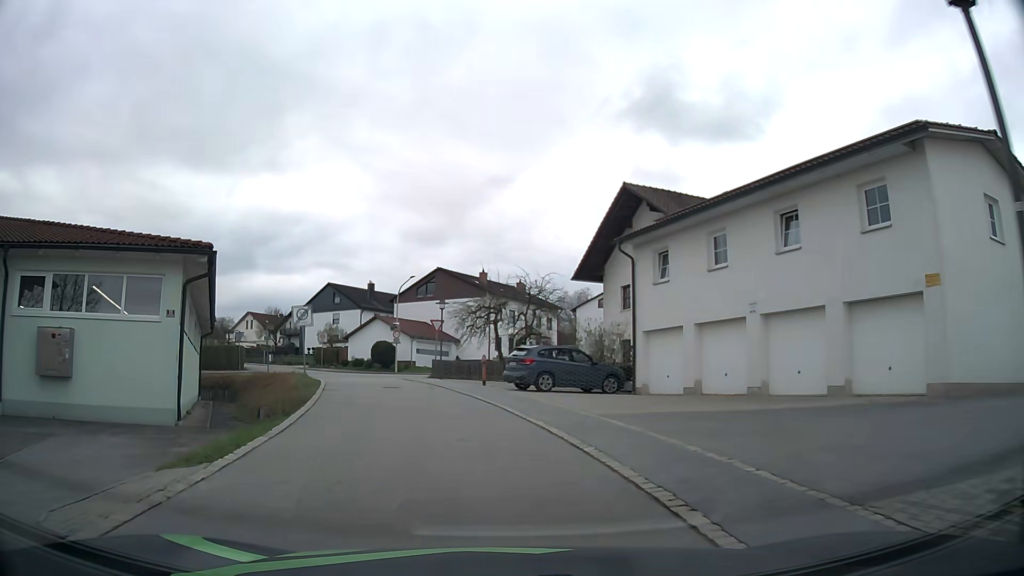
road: residential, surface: asphalt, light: Day
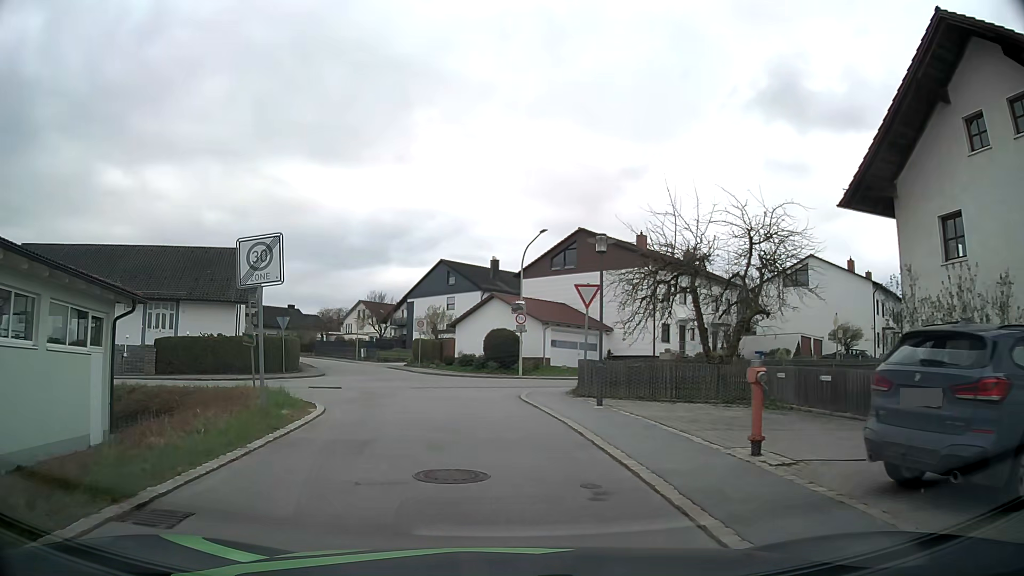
(-1.9, +17.7) m; -11°
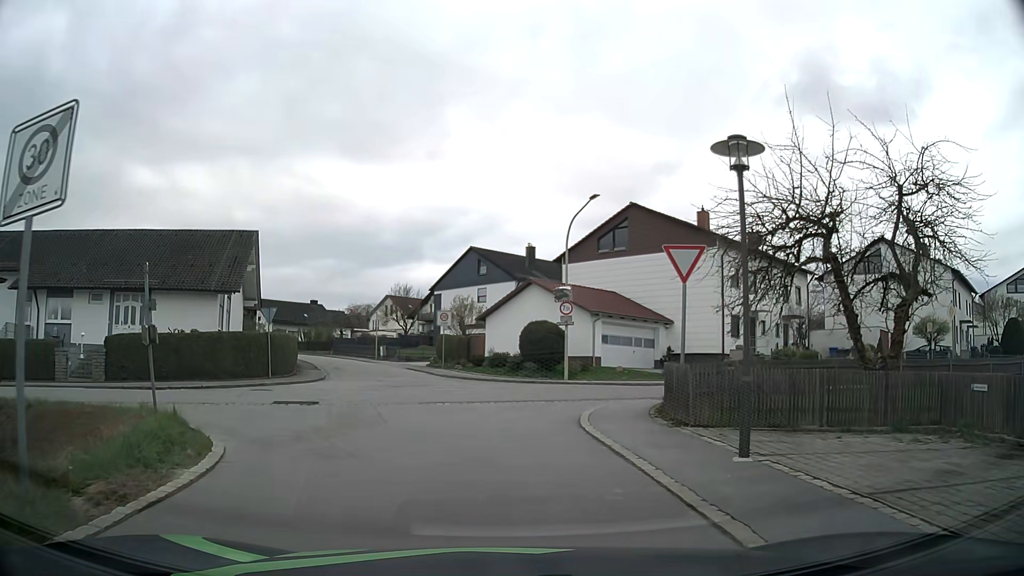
(-0.3, +7.2) m; -3°
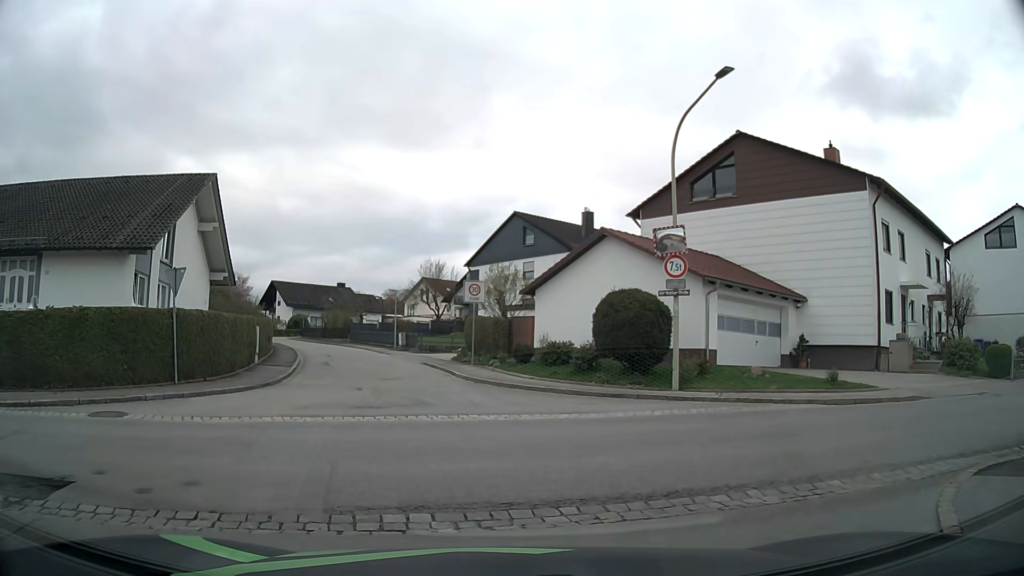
(-0.4, +11.8) m; -5°
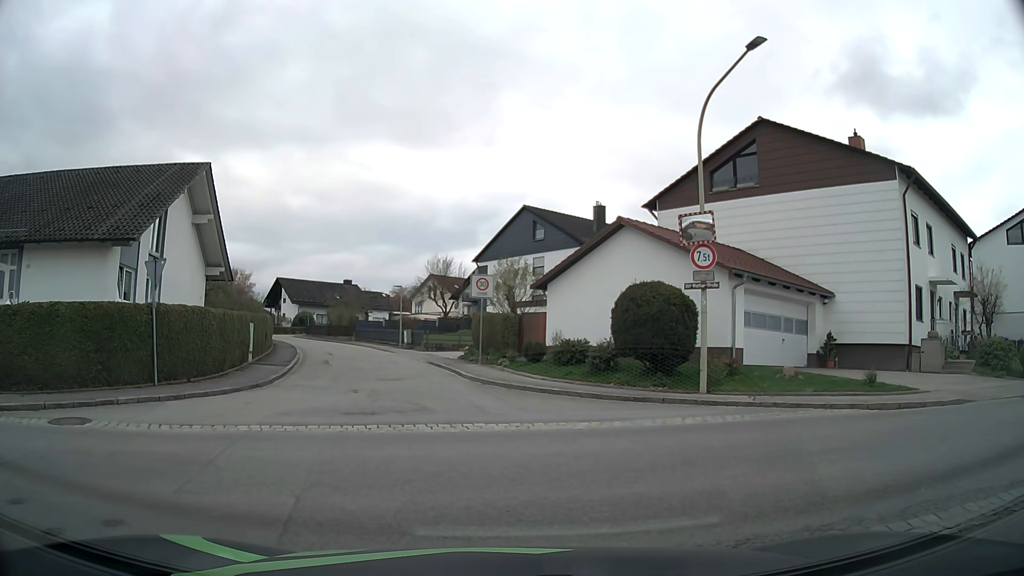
(0.0, +1.5) m; -1°
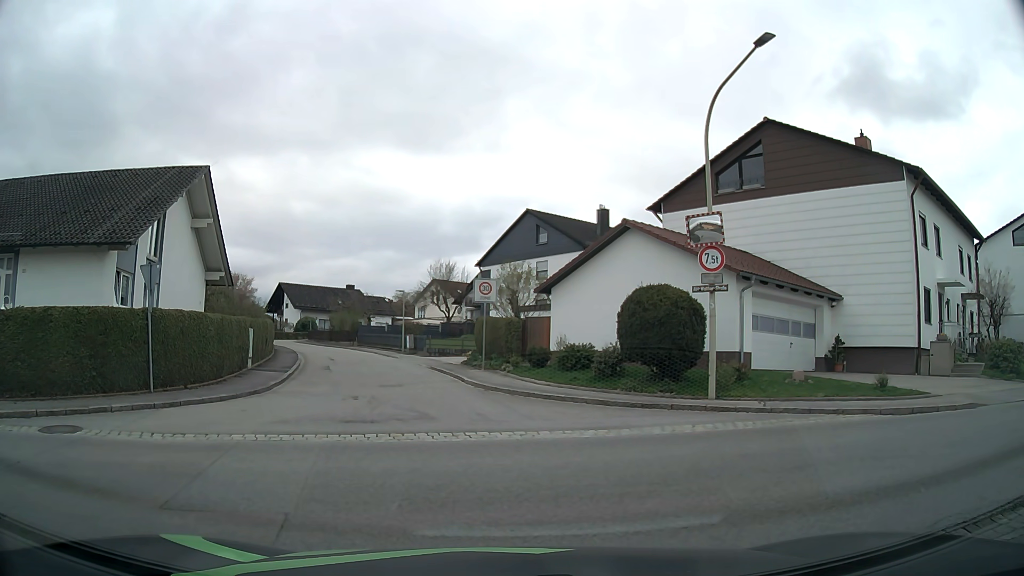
(0.0, +0.5) m; 0°
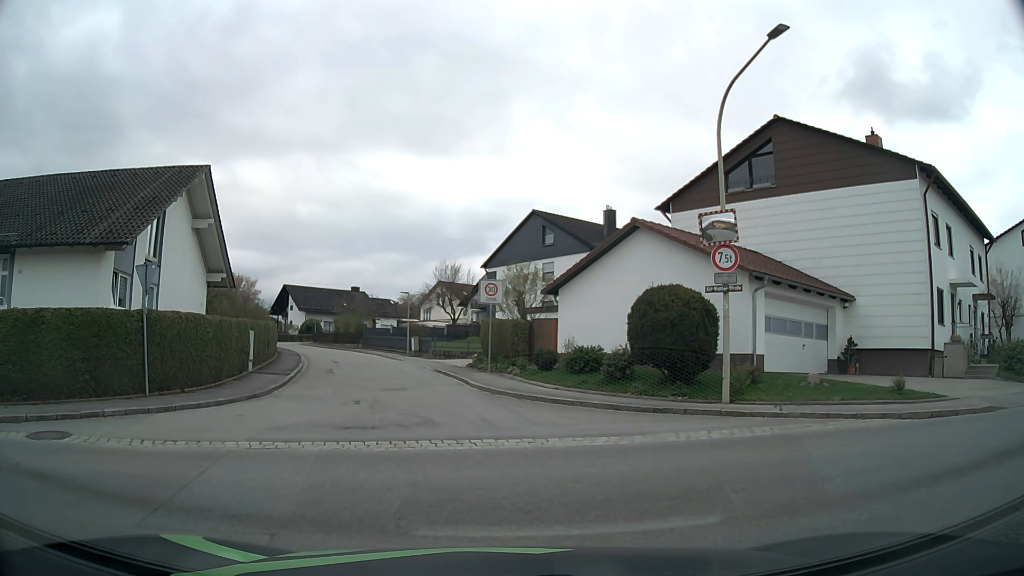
(0.0, +0.5) m; 0°
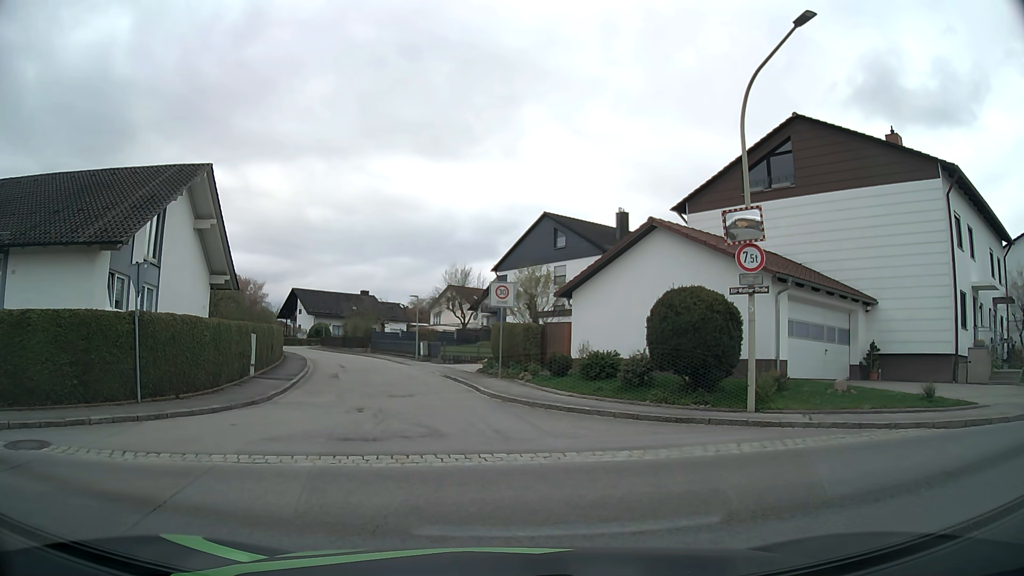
(0.0, +0.9) m; 0°
